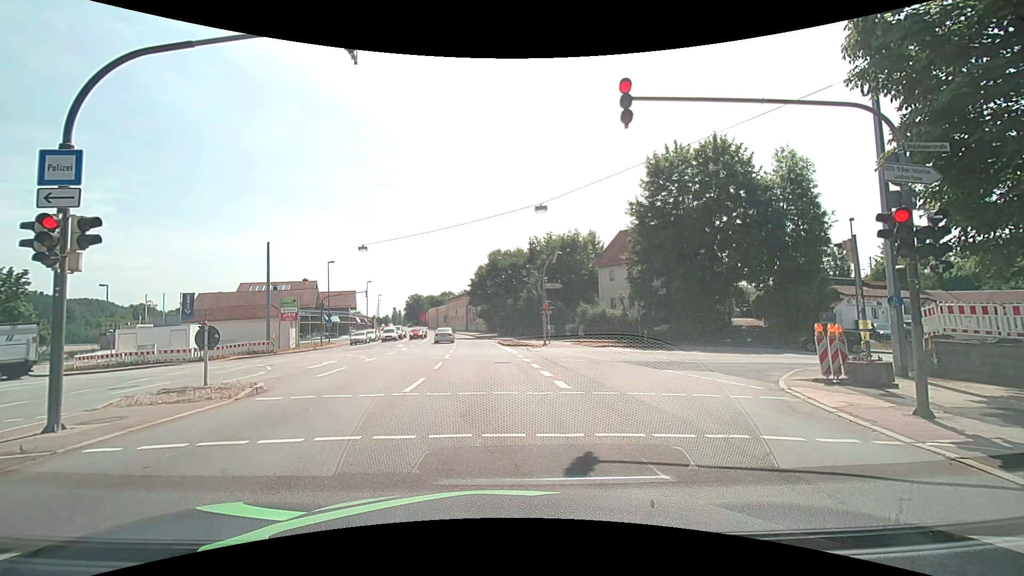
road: primary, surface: asphalt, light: Day
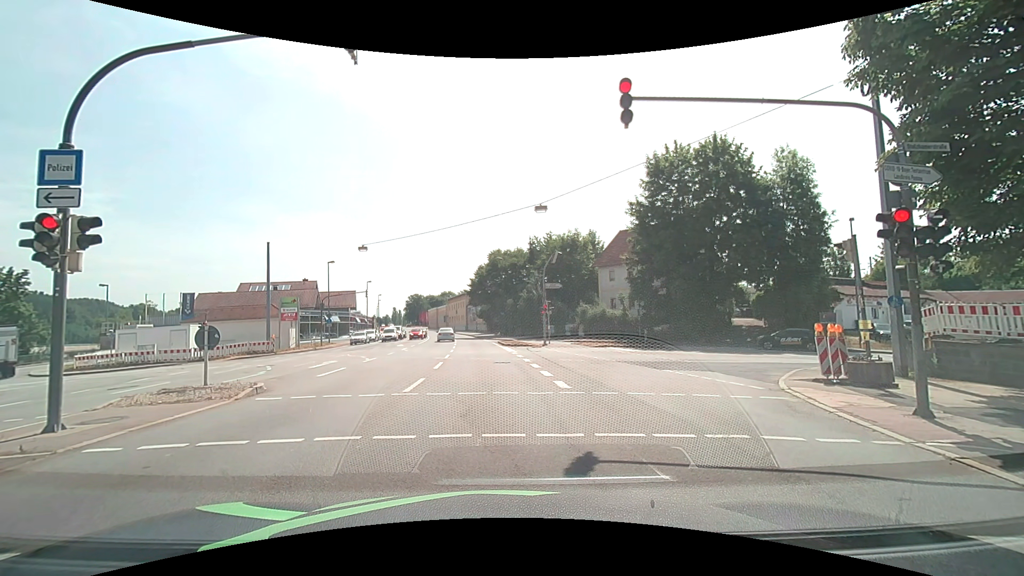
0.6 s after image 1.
(0.0, 0.0) m; 0°
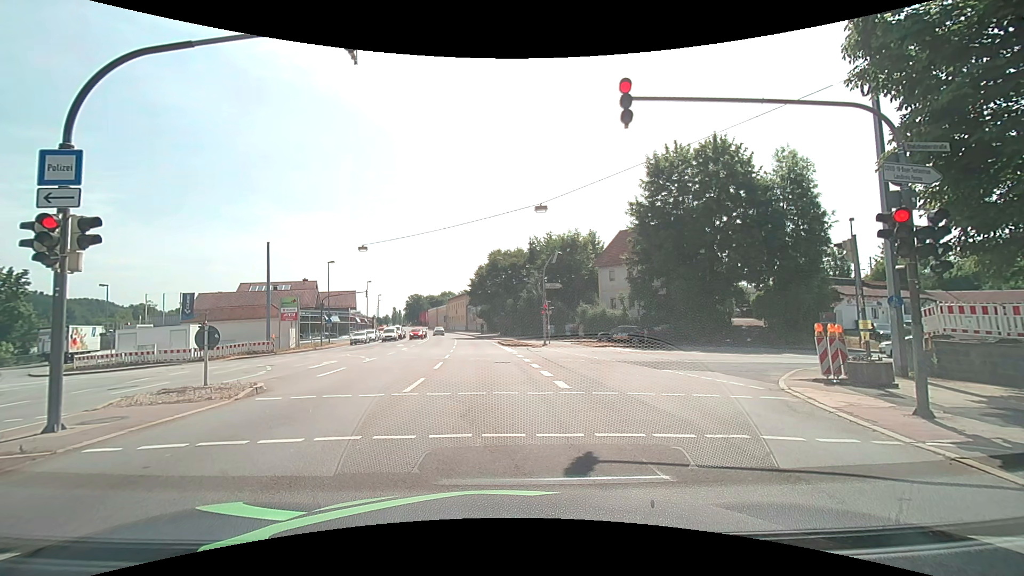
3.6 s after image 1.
(0.0, 0.0) m; 0°
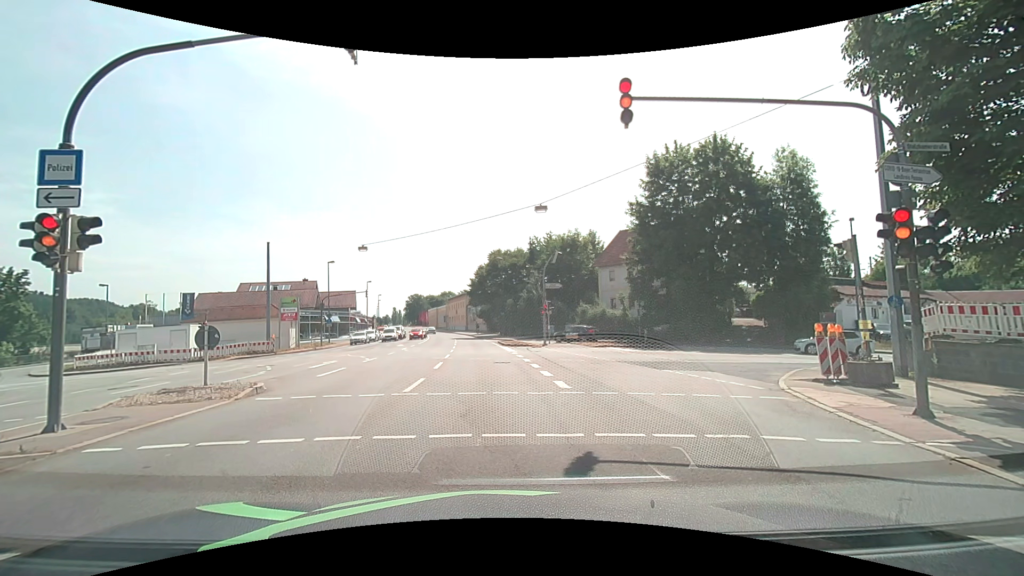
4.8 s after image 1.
(0.0, 0.0) m; 0°
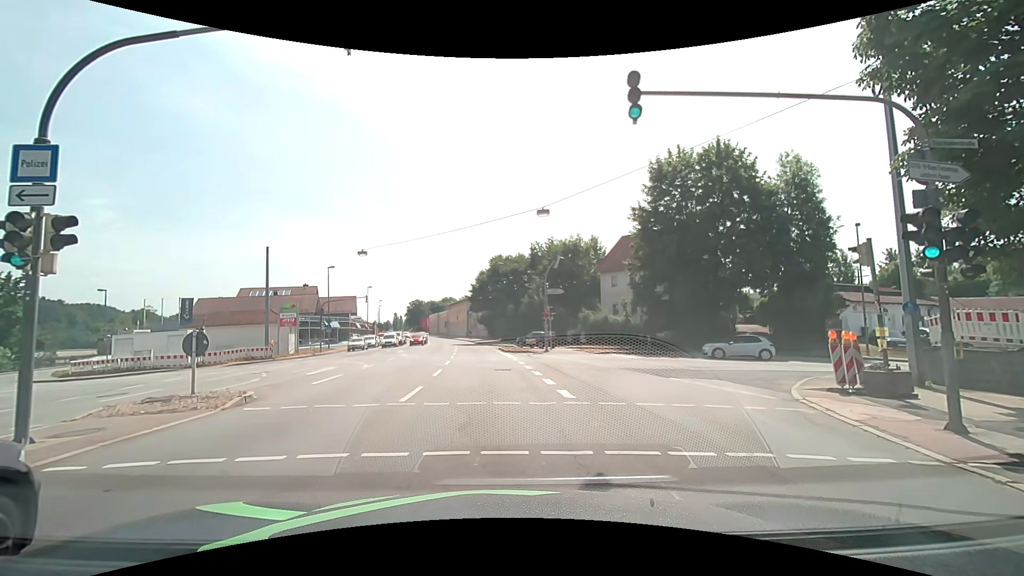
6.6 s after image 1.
(0.0, +0.7) m; -2°
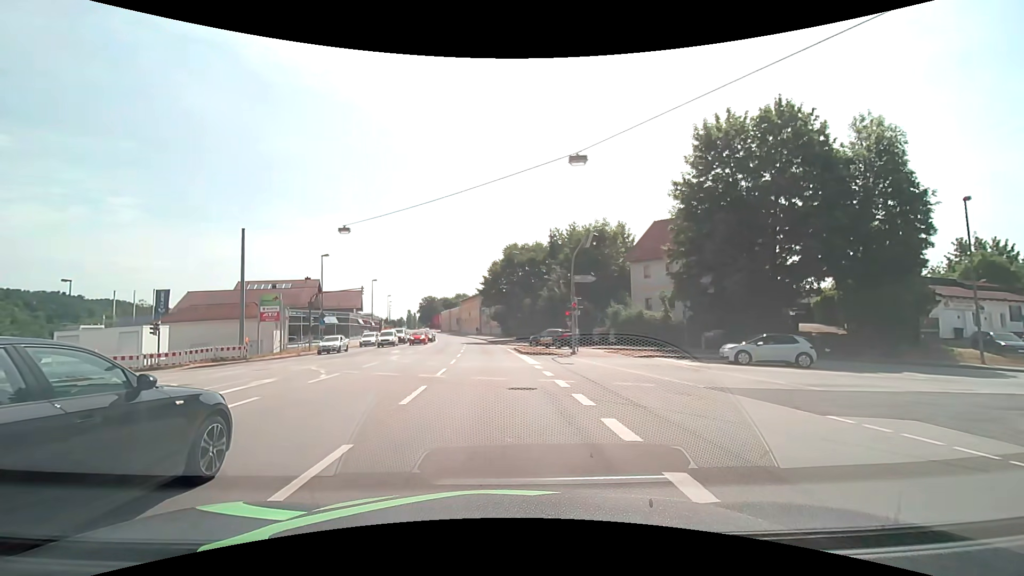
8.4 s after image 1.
(+0.2, +8.0) m; 0°
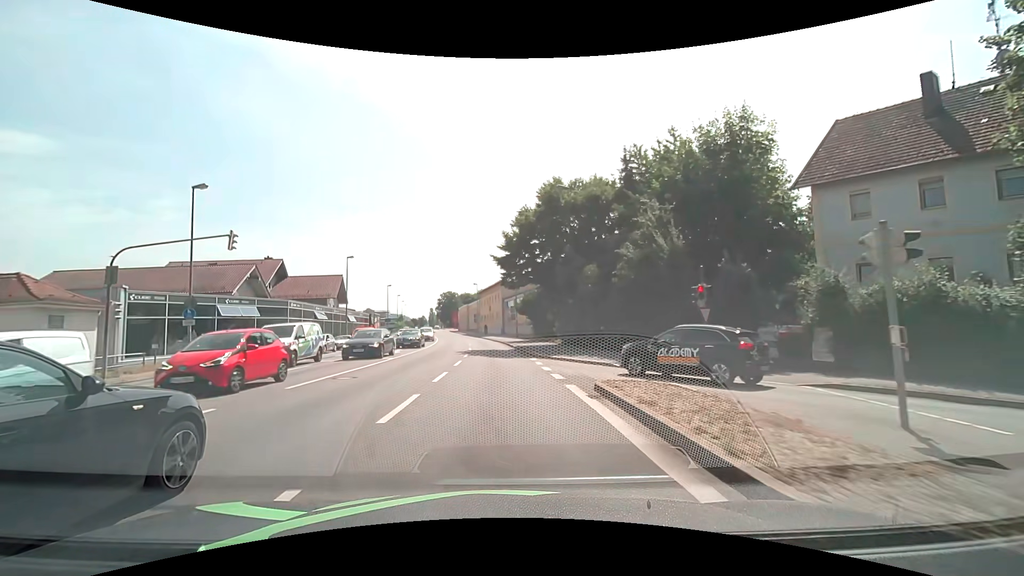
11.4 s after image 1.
(-0.5, +27.1) m; -2°
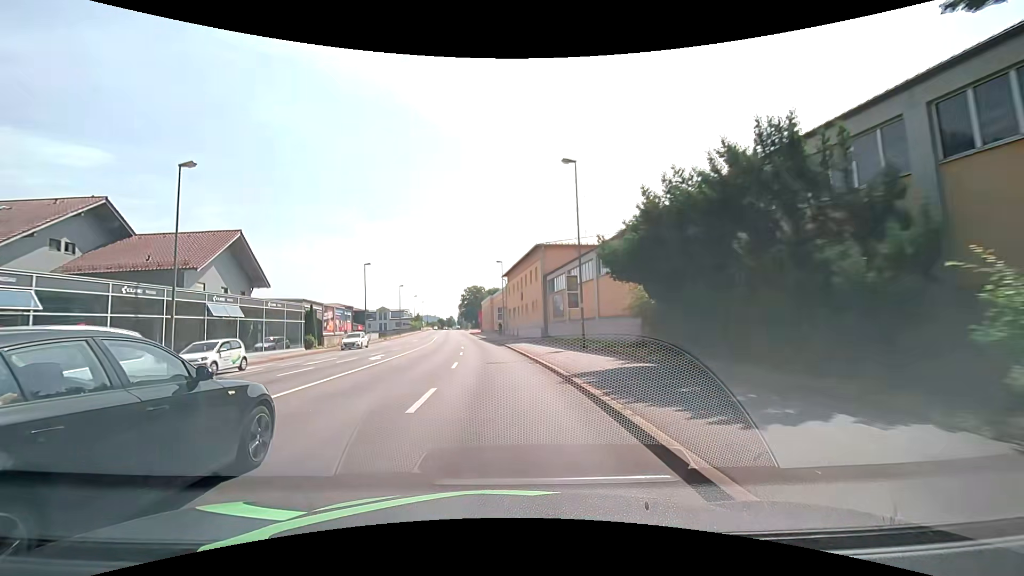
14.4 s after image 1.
(-1.0, +35.5) m; -4°
